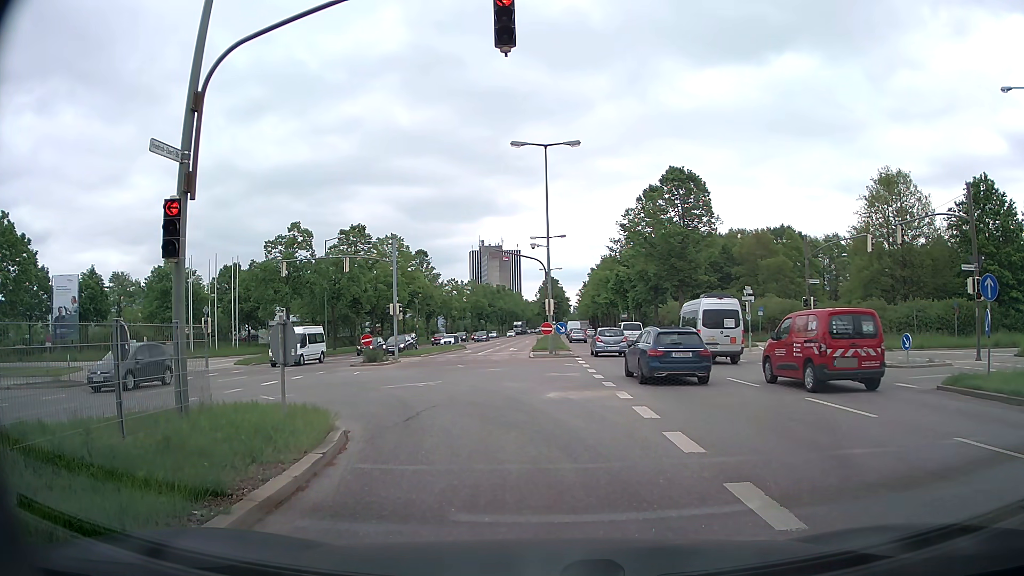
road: primary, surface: asphalt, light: Day
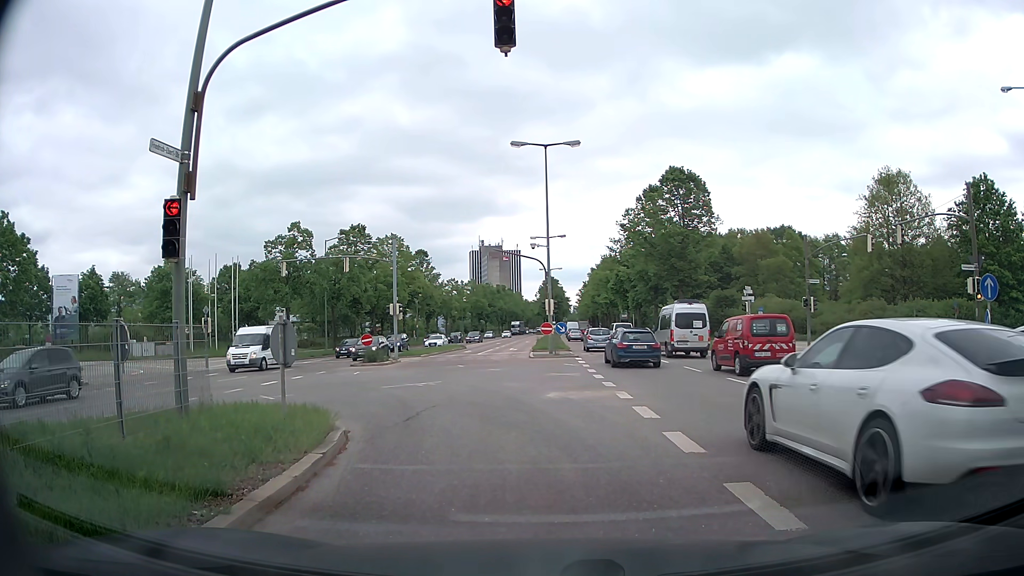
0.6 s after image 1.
(0.0, 0.0) m; 0°
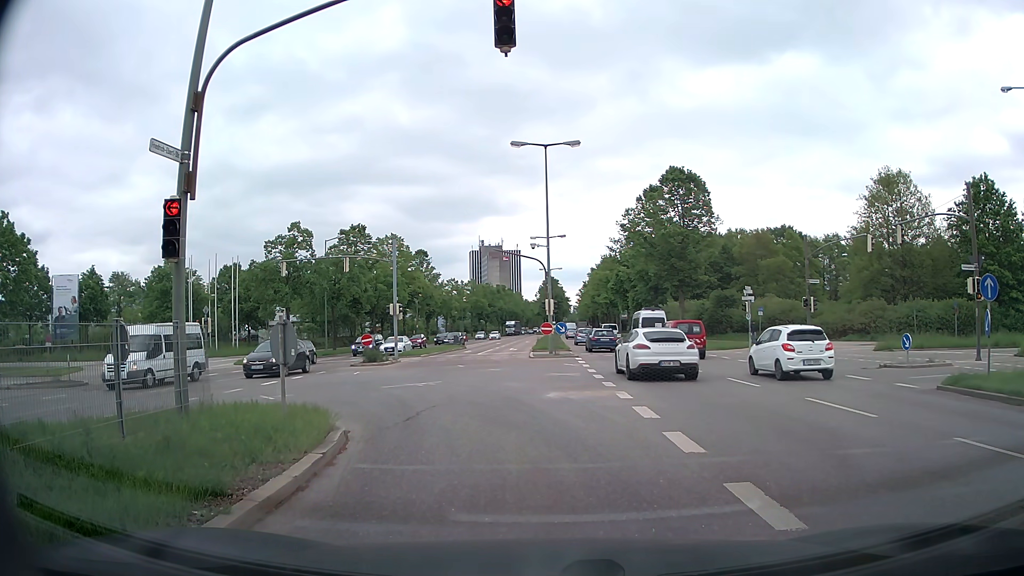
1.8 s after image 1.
(0.0, 0.0) m; 0°
